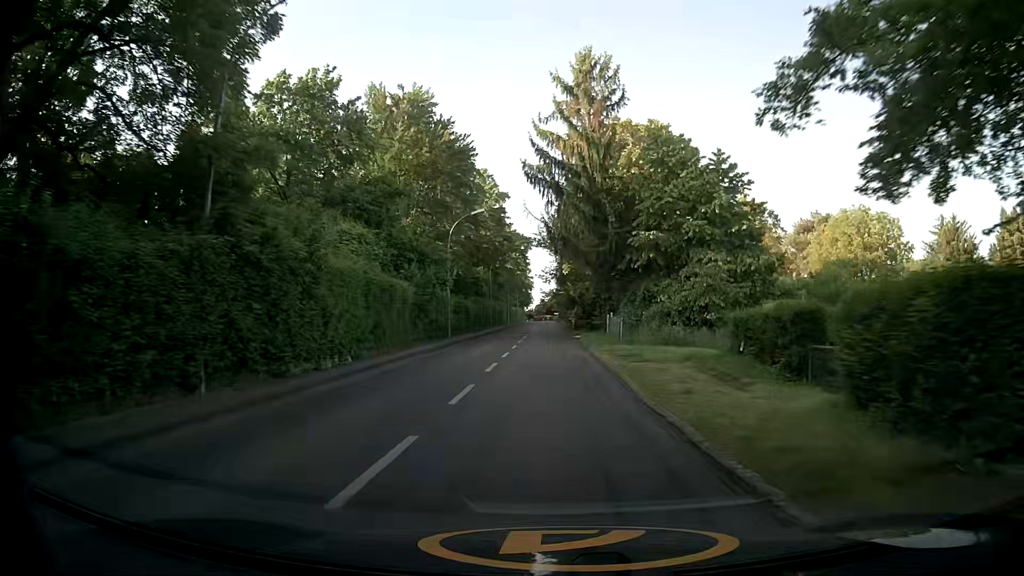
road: tertiary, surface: asphalt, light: Day
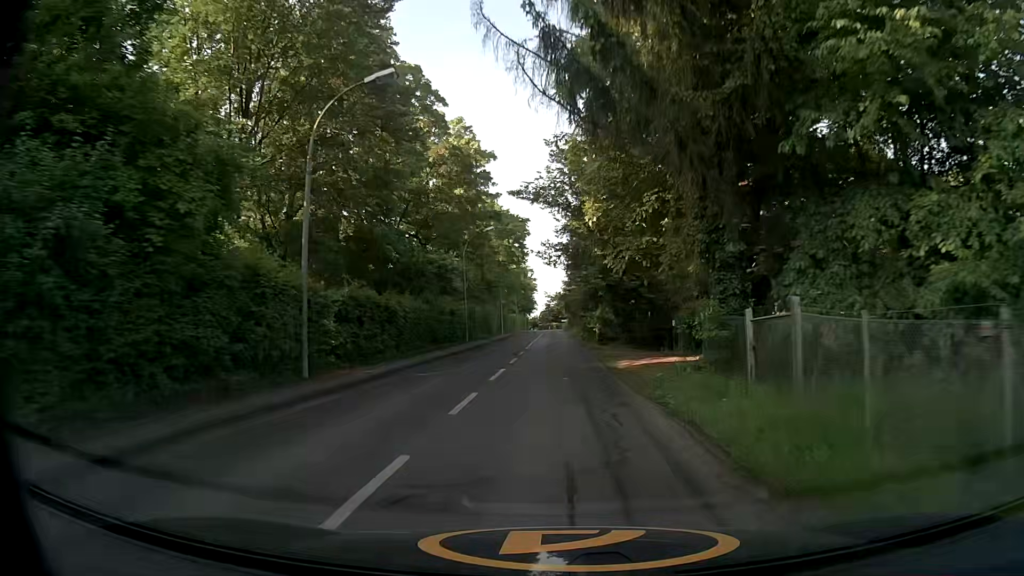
(-0.5, +25.4) m; -1°
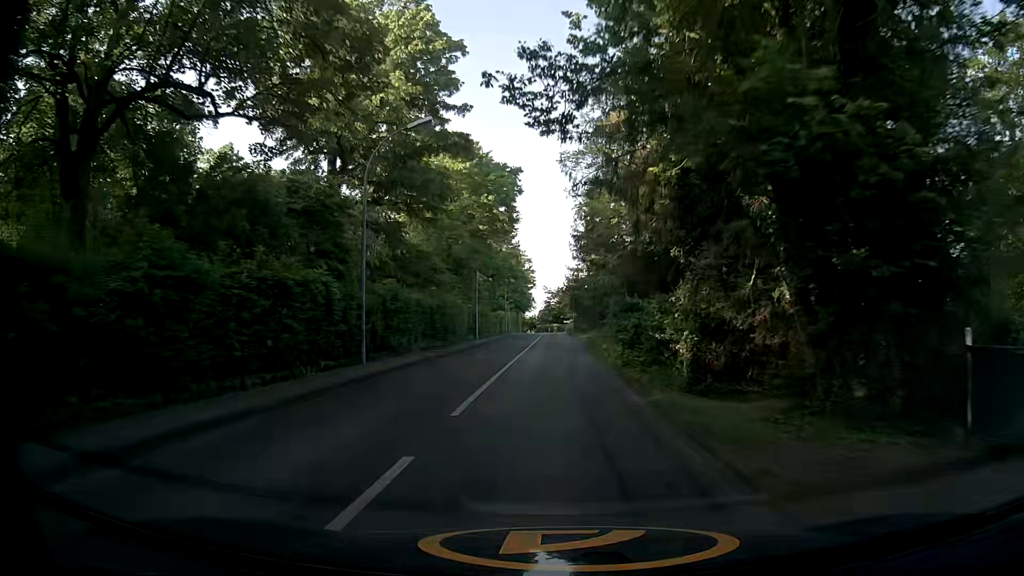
(-0.2, +25.4) m; 0°
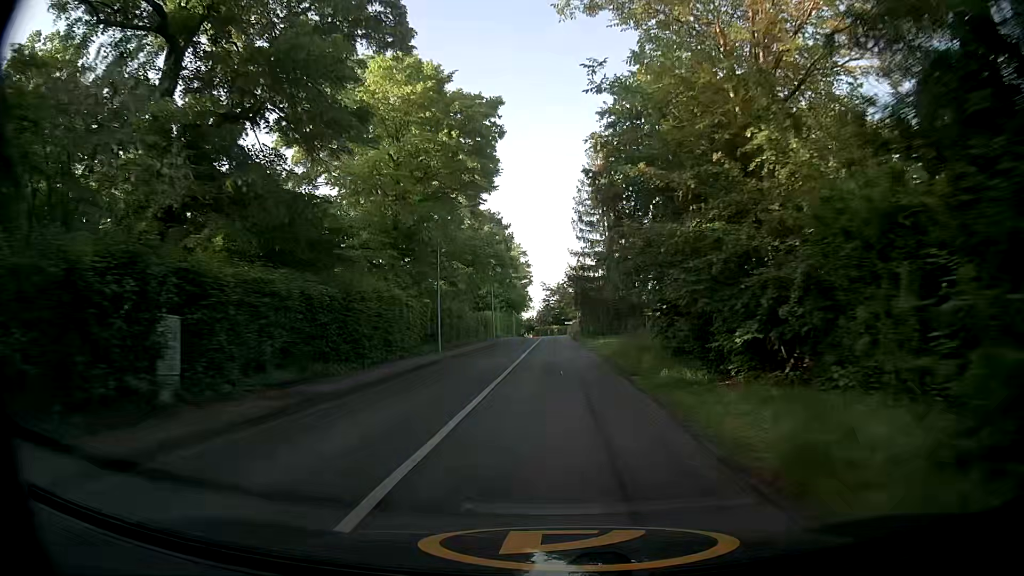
(+0.2, +16.9) m; +1°
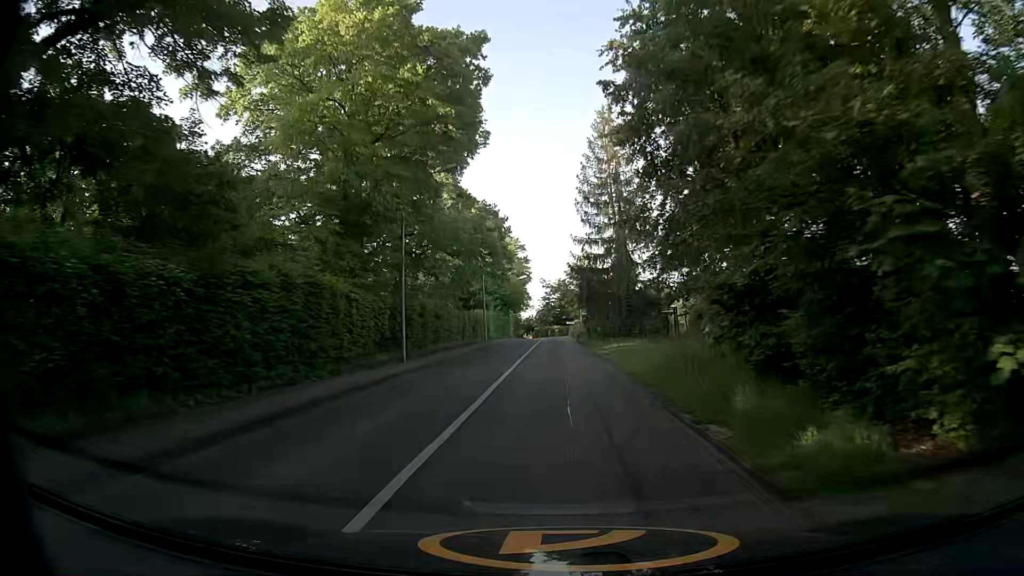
(0.0, +8.3) m; -1°
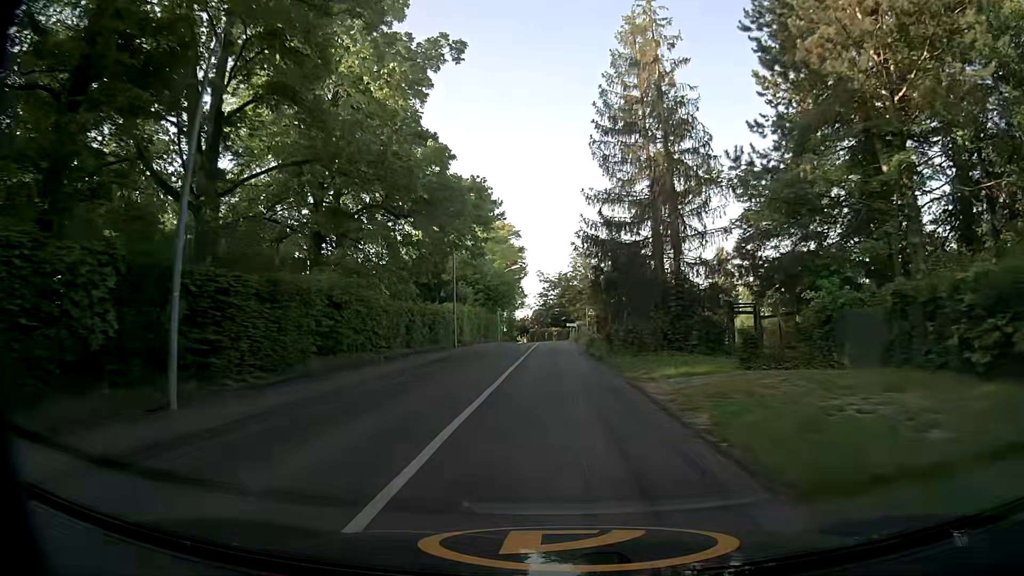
(-0.1, +16.5) m; 0°
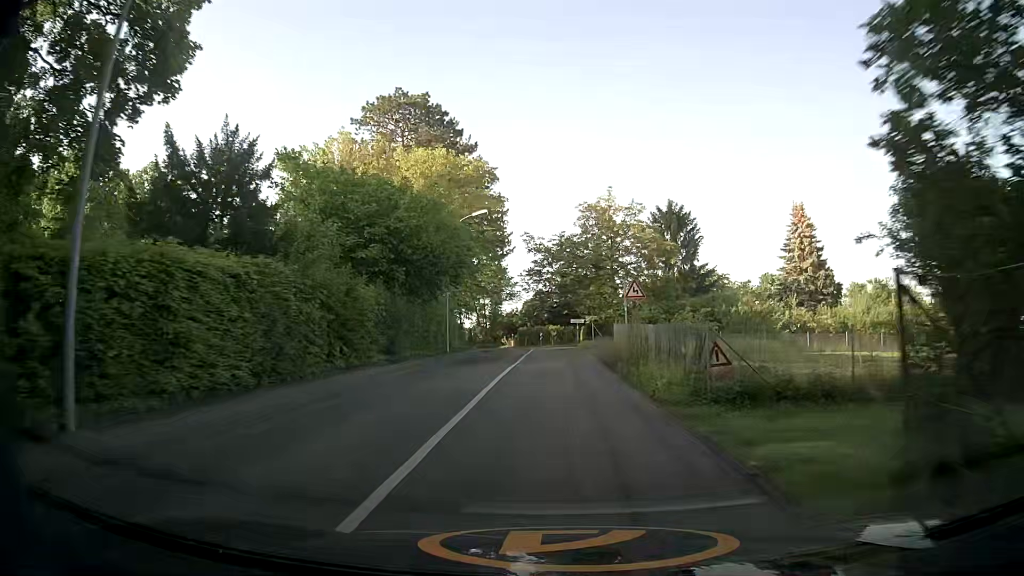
(+0.4, +33.0) m; +1°
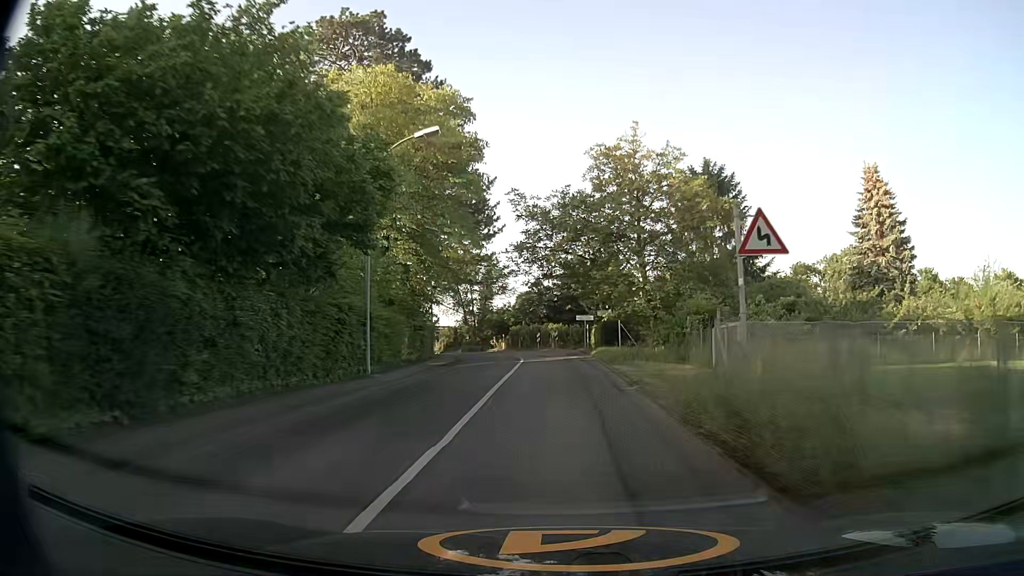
(-0.2, +16.2) m; 0°
(0, +10) (0, +20) (0, +30) (-1, +40) (-2, +50) (-5, +60) (-8, +69) (-12, +78) (-16, +88) (-19, +97) m
